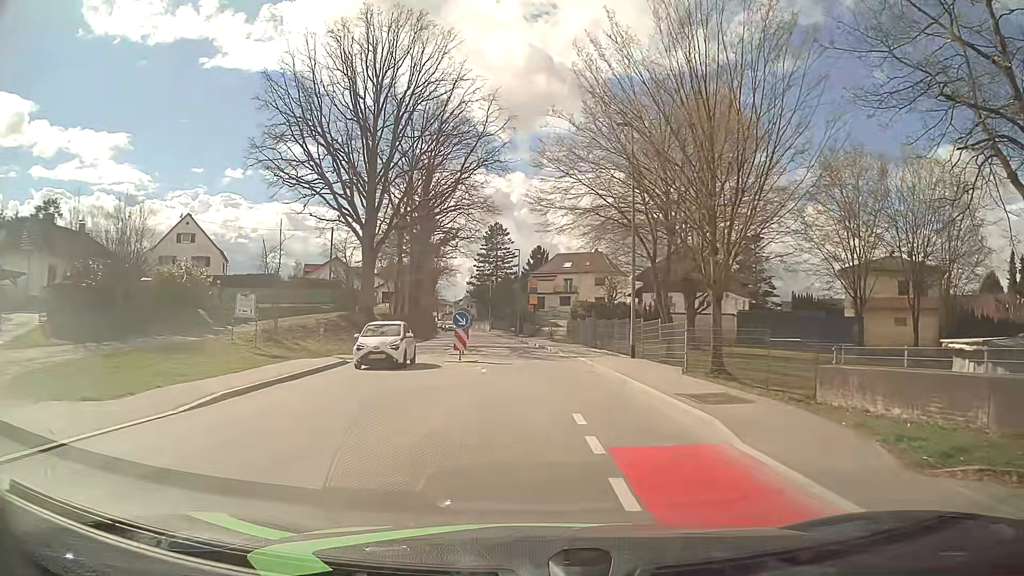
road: tertiary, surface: asphalt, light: Day
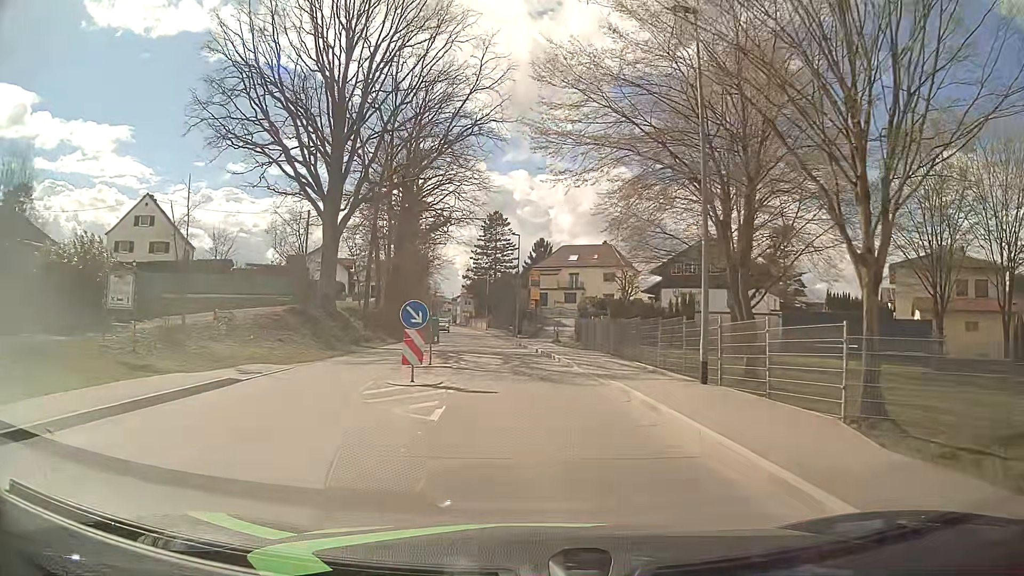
(0.0, +9.6) m; 0°
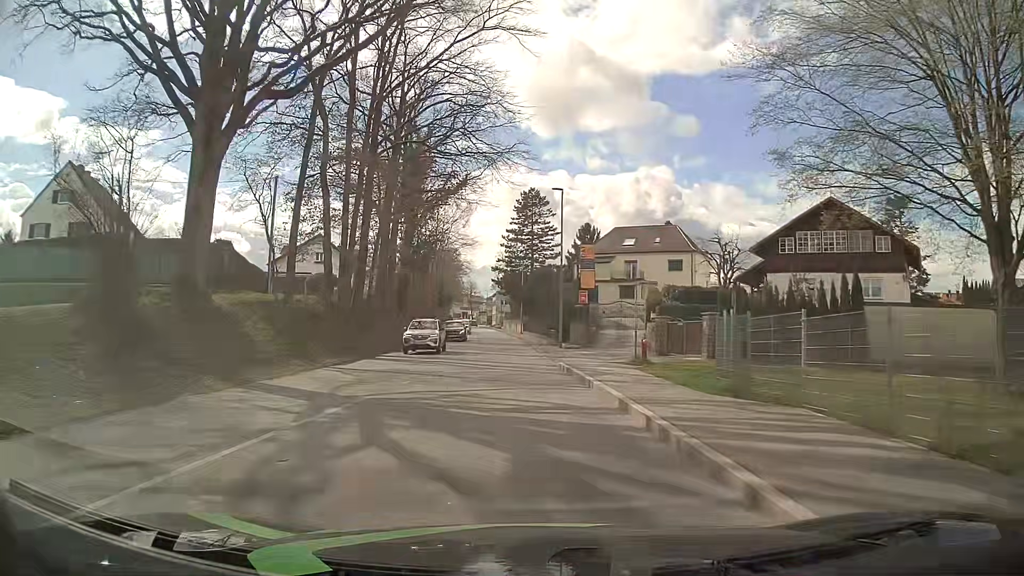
(-0.3, +19.1) m; -3°
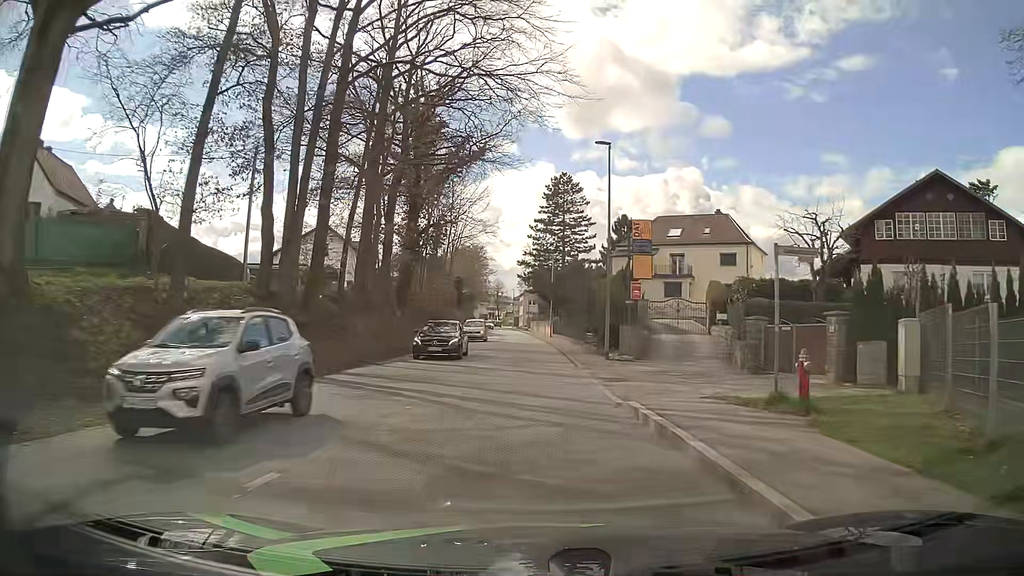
(-0.2, +9.5) m; -2°
(0, +10) (0, +20) (0, +30) (0, +40) (-1, +50) (-1, +60) (-1, +70) (-2, +80) (-2, +90) (-3, +100) m
